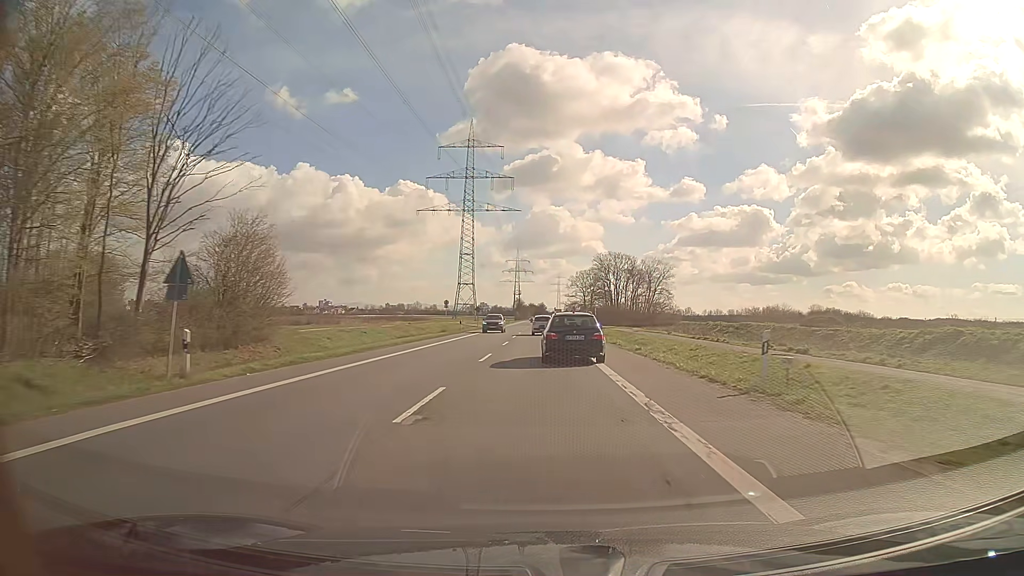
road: secondary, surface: asphalt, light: Day
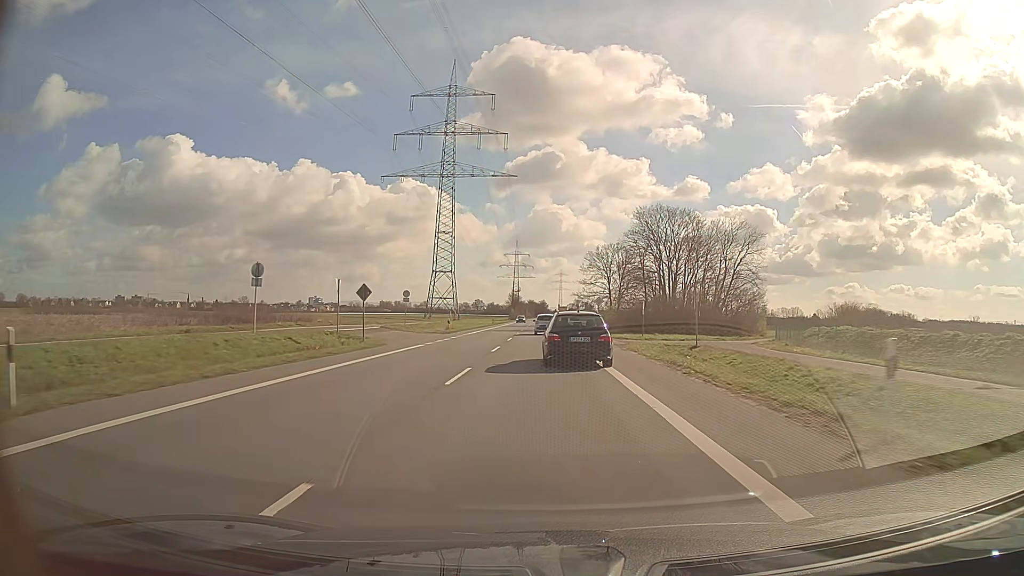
(-0.1, +55.6) m; 0°
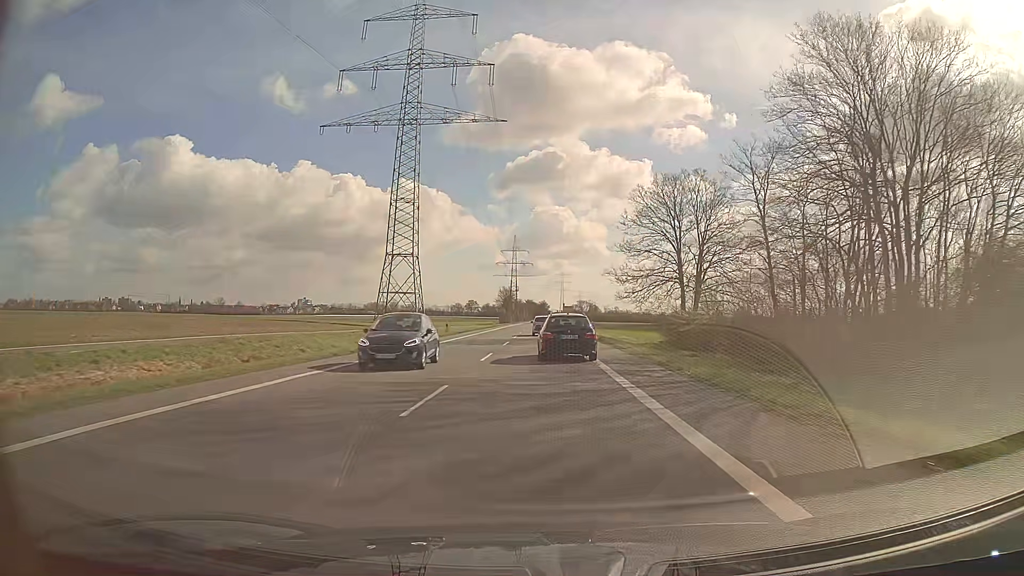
(0.0, +52.3) m; 0°
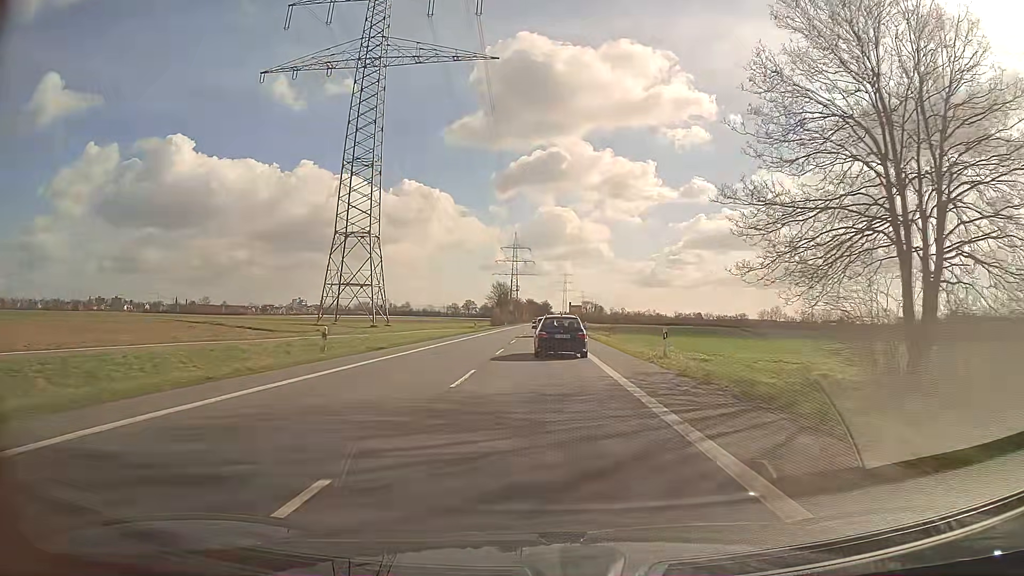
(0.0, +32.1) m; 0°
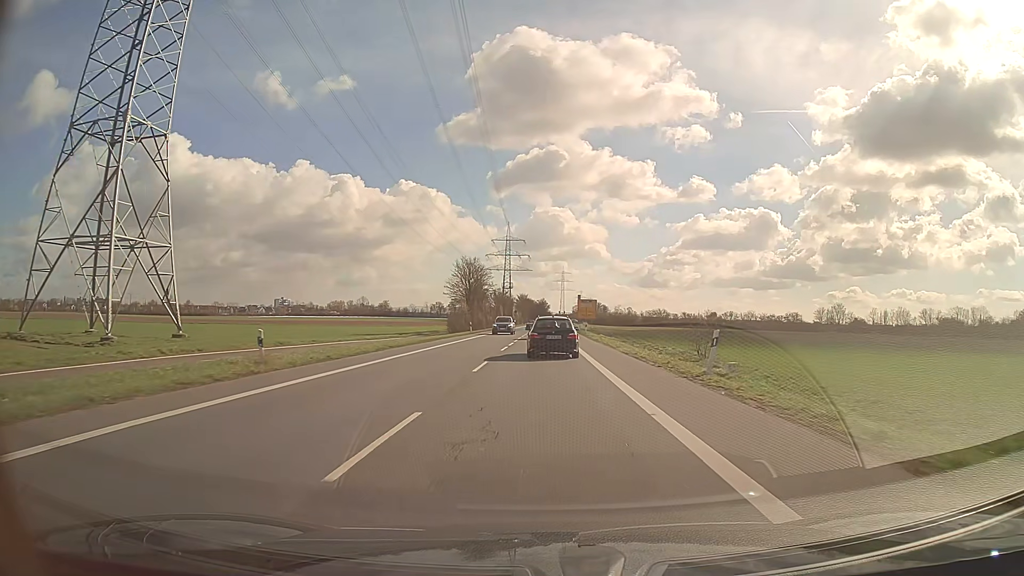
(0.0, +56.3) m; 0°
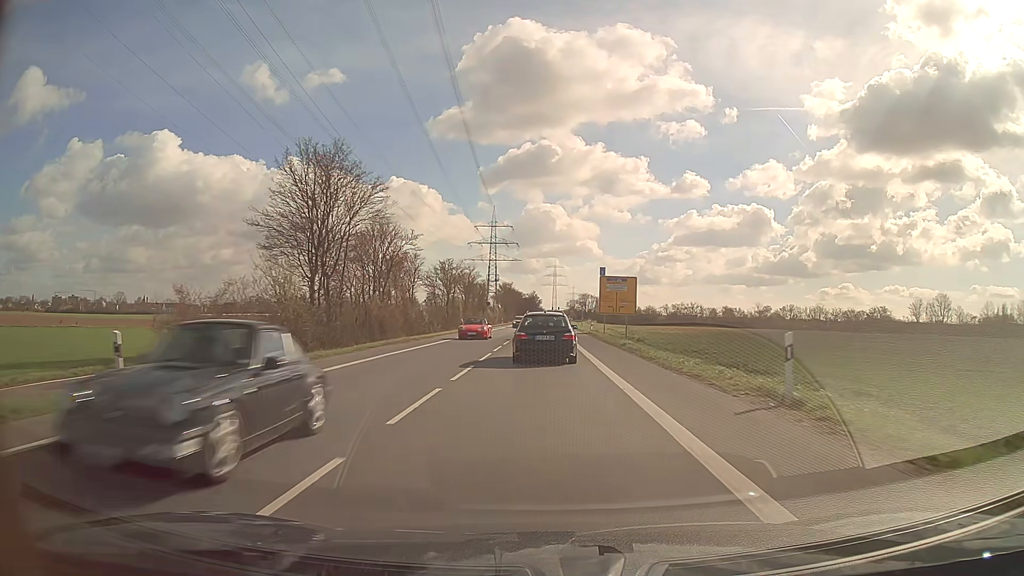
(+0.5, +57.5) m; +1°
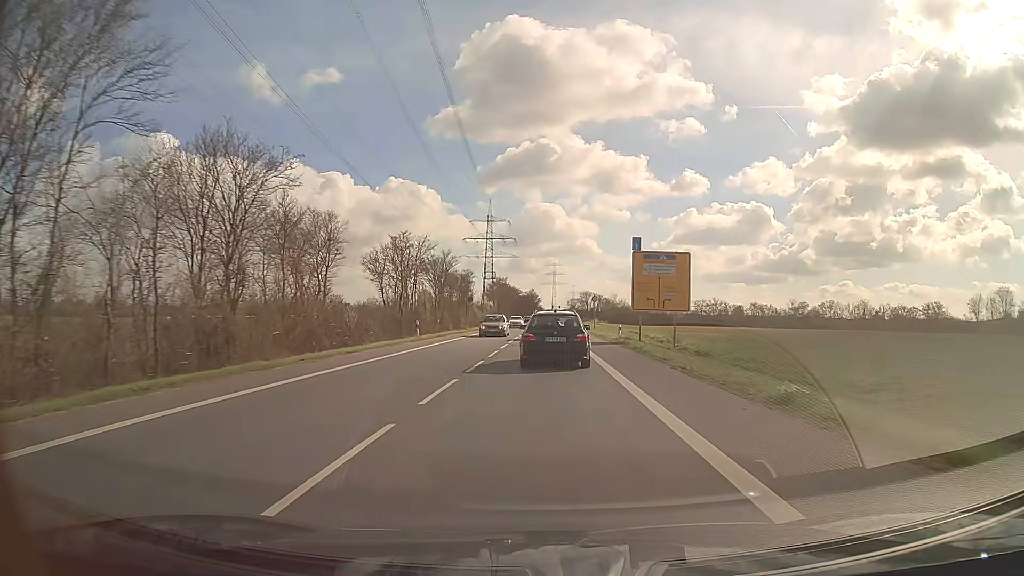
(+0.1, +22.0) m; 0°
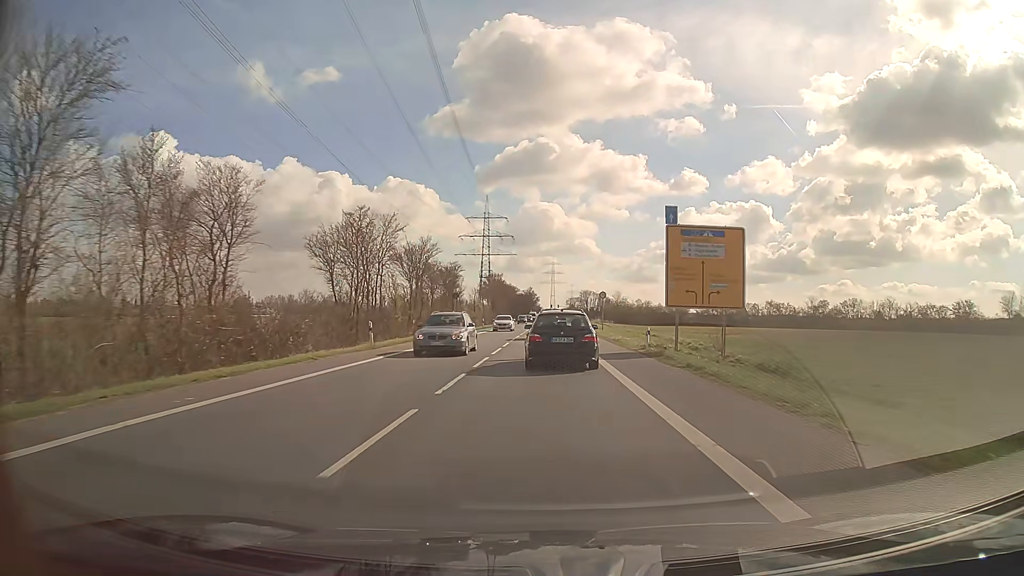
(0.0, +10.7) m; 0°
(0, +10) (0, +20) (0, +30) (0, +40) (0, +50) (0, +60) (+1, +70) (+1, +80) (+1, +90) (+1, +100) m
